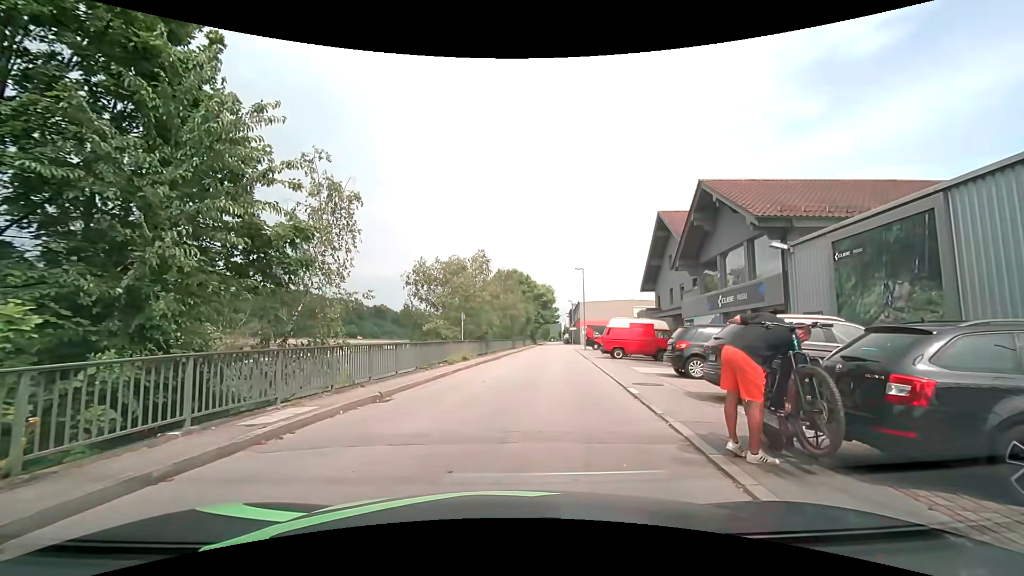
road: unclassified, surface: asphalt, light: Day
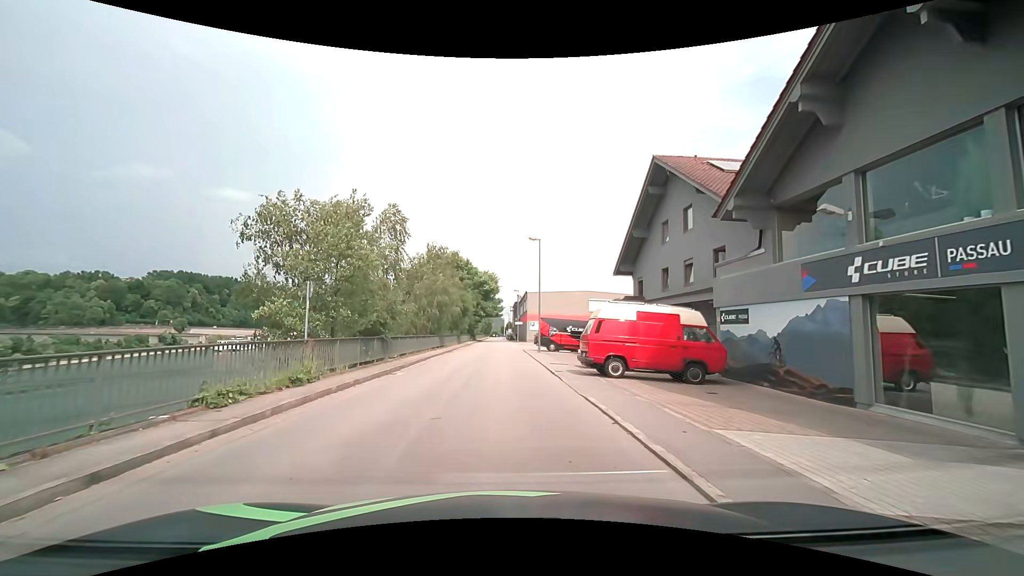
(+1.2, +14.0) m; +7°
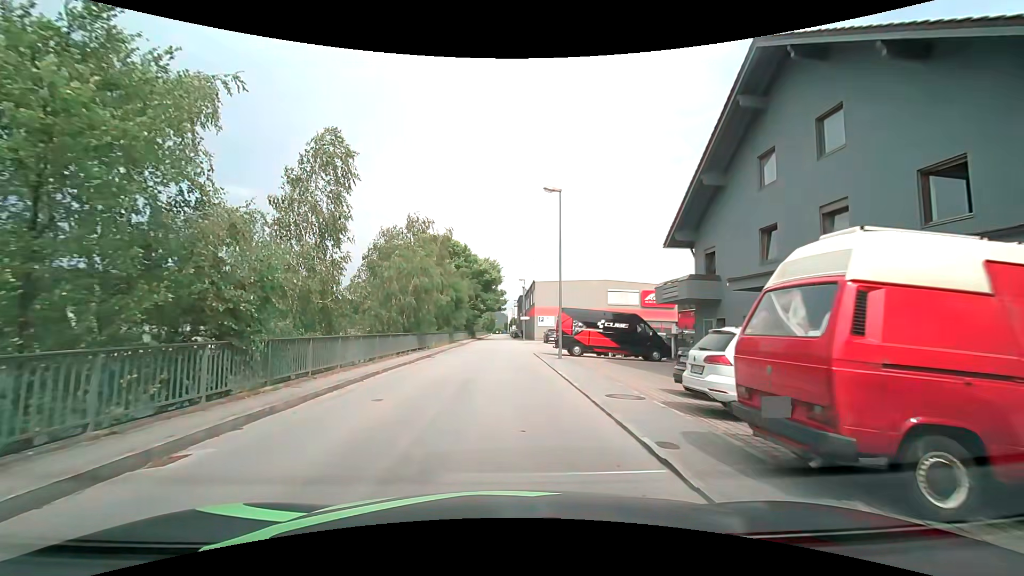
(+0.1, +11.5) m; 0°
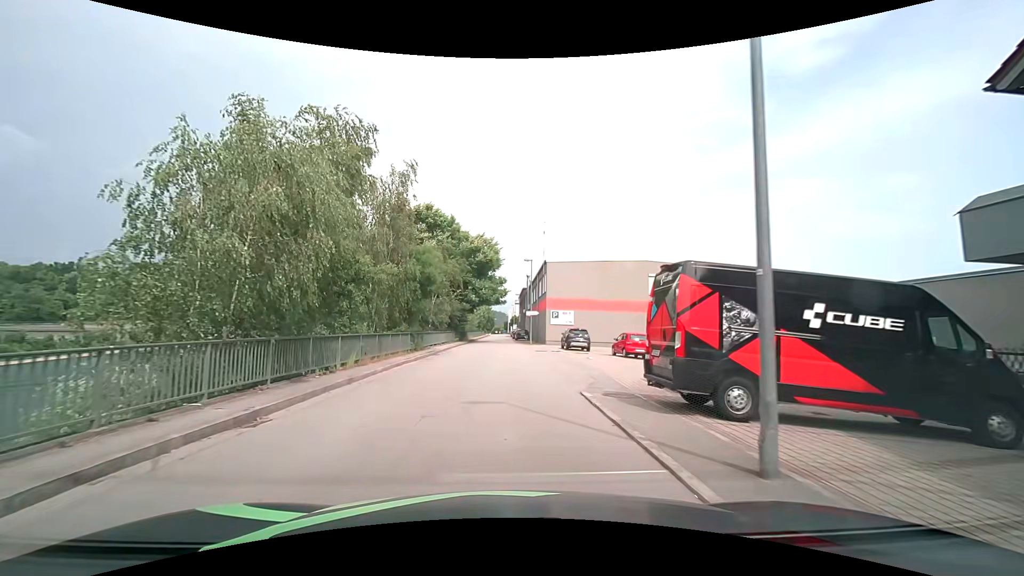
(0.0, +18.1) m; 0°
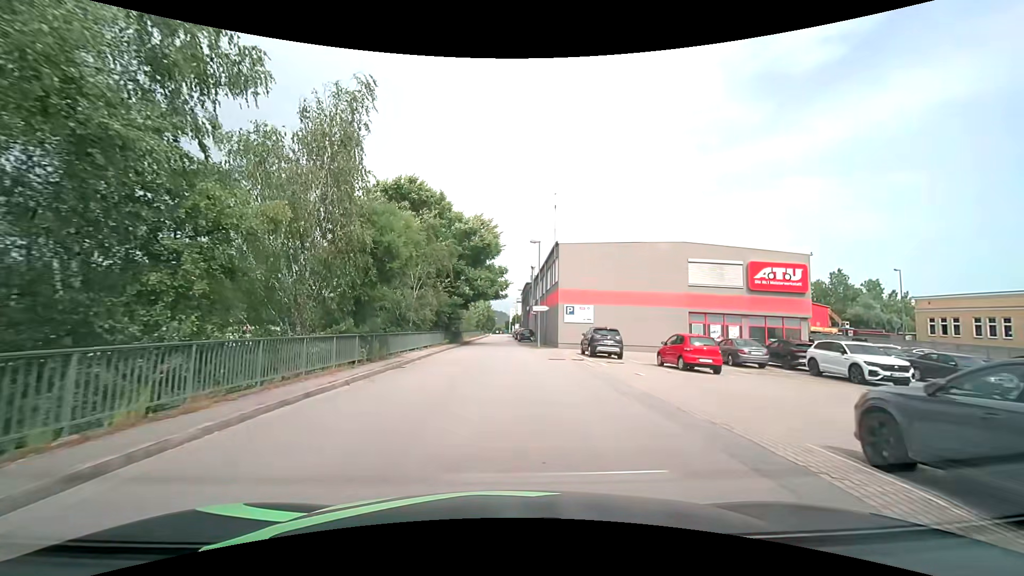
(0.0, +9.5) m; +1°
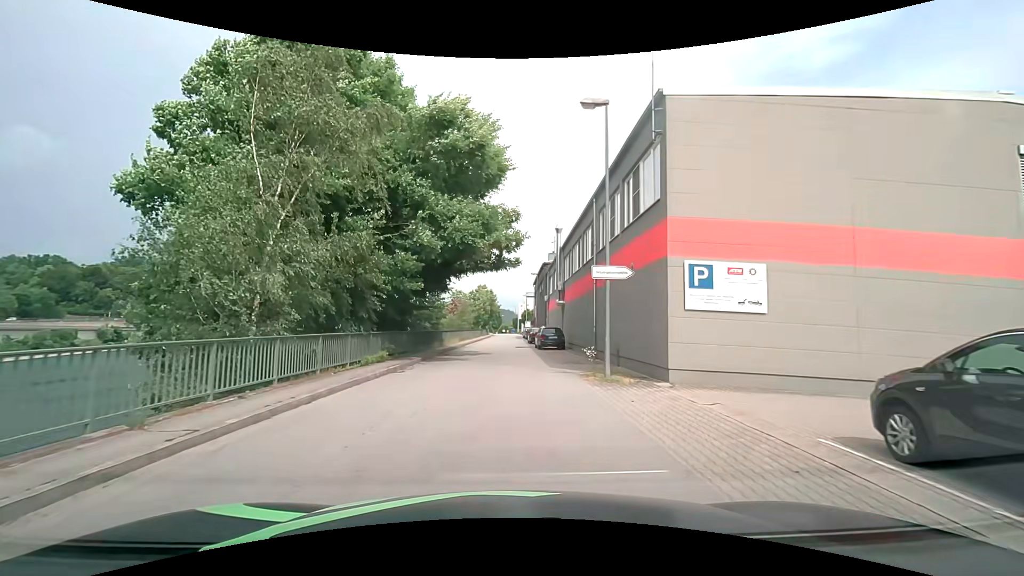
(-0.4, +22.5) m; -1°
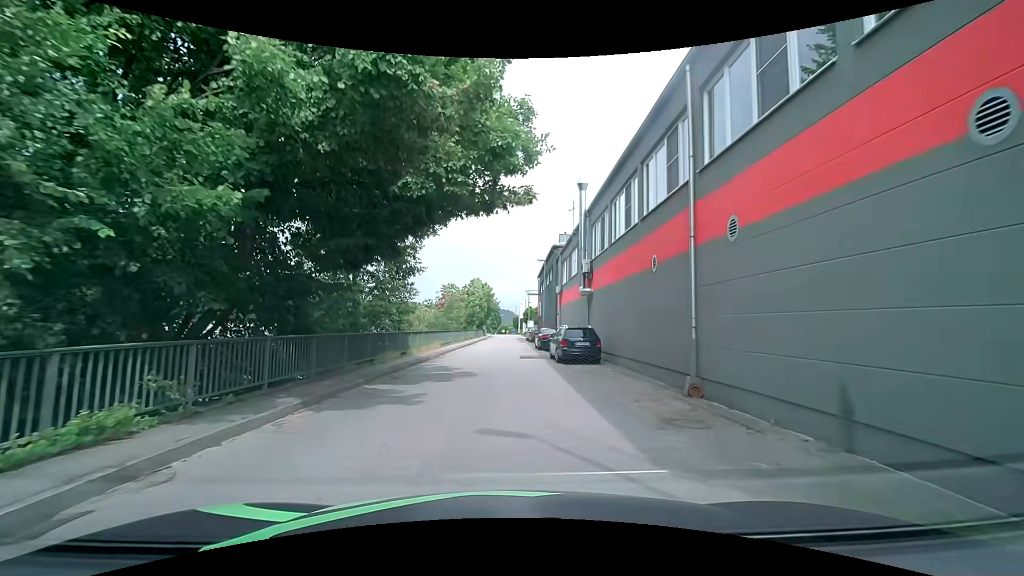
(0.0, +12.1) m; 0°
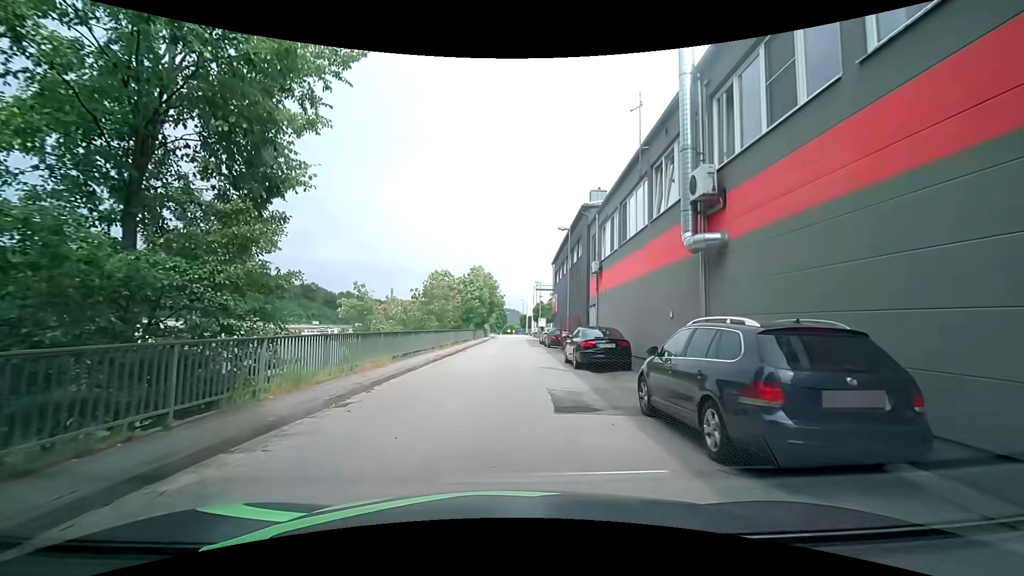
(-0.1, +14.5) m; 0°
